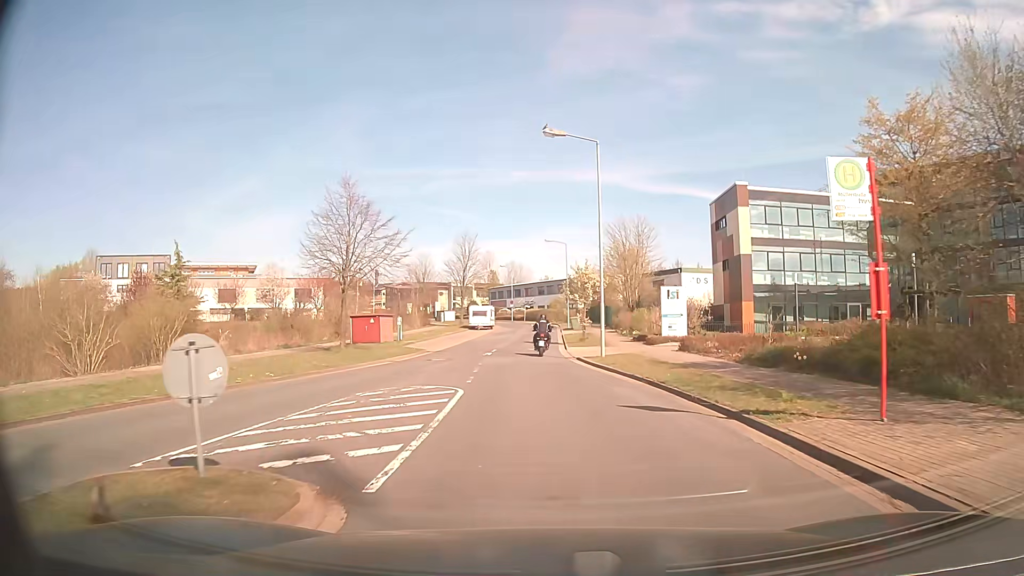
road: residential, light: Day
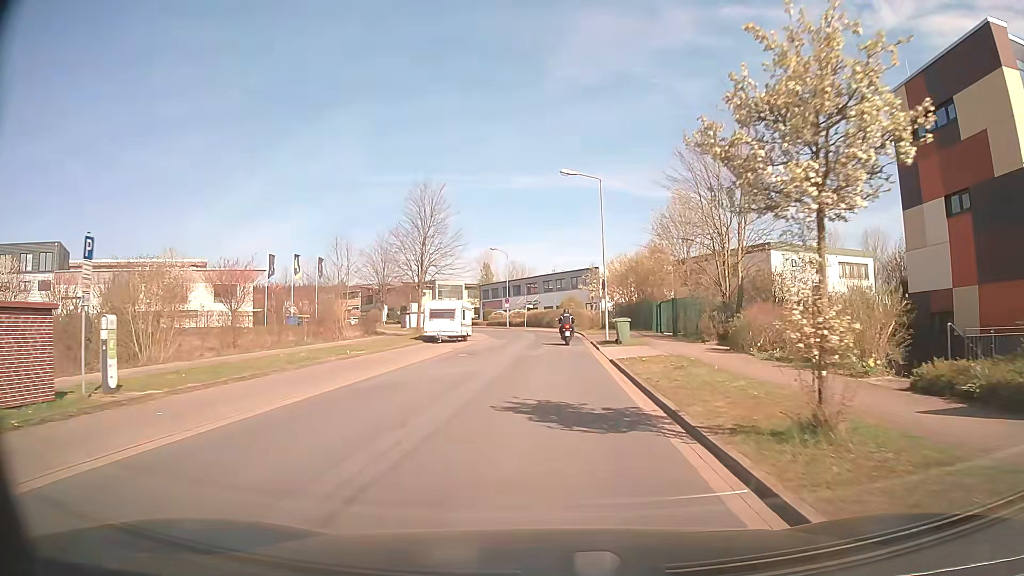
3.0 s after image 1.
(-0.6, +30.1) m; -1°
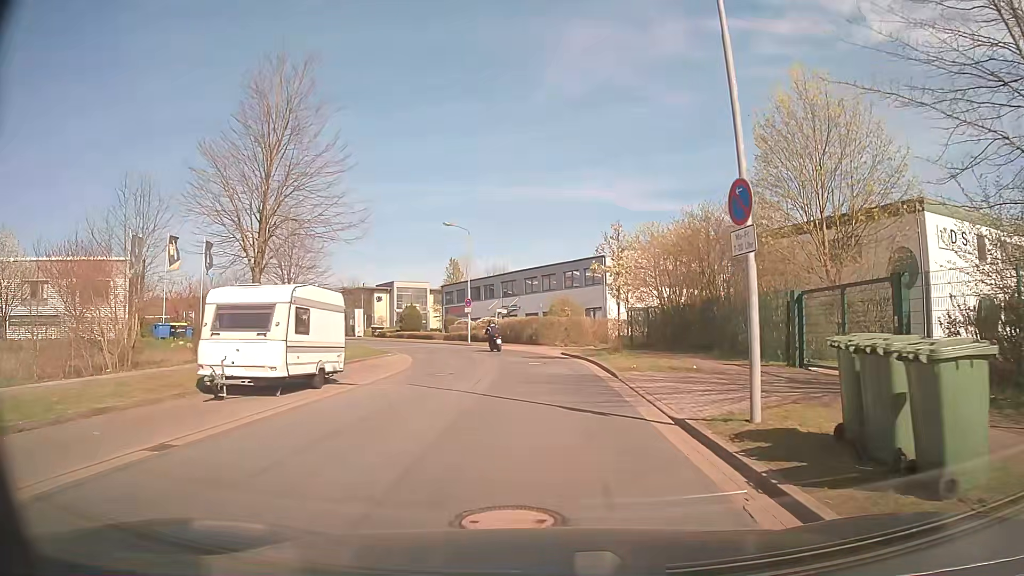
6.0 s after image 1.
(+0.5, +23.8) m; +2°
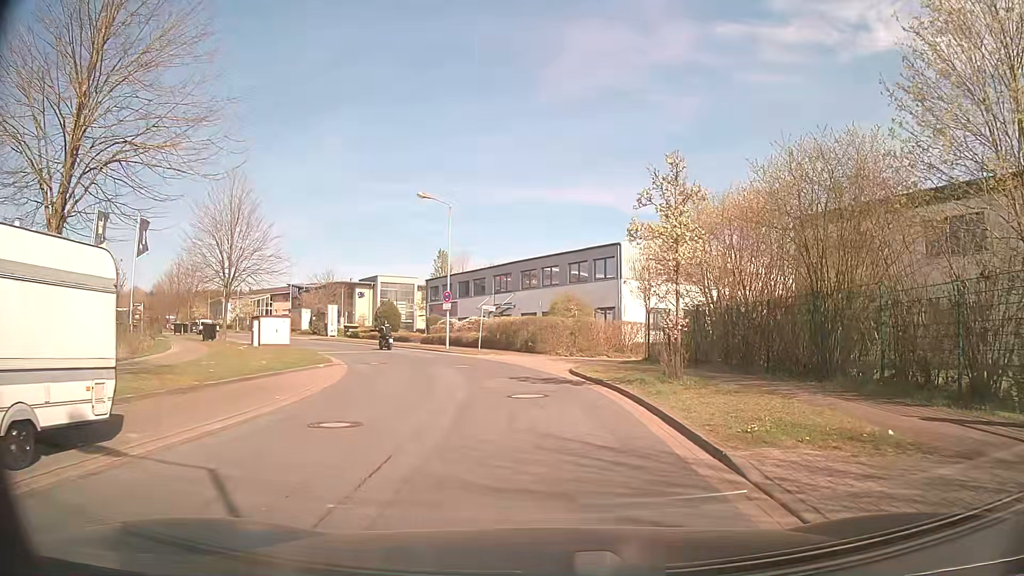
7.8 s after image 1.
(-0.1, +10.1) m; 0°
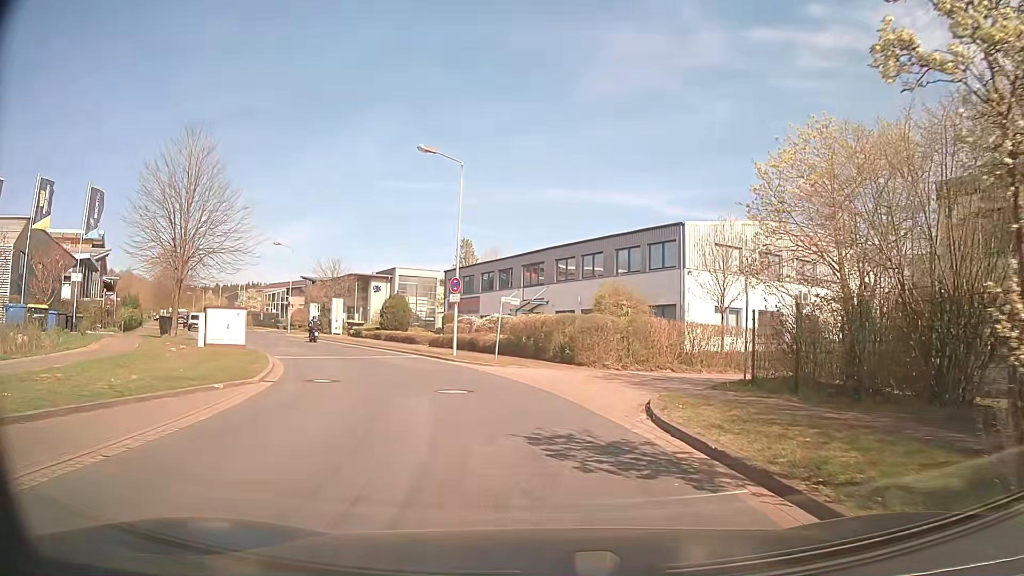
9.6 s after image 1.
(-0.2, +9.7) m; -2°
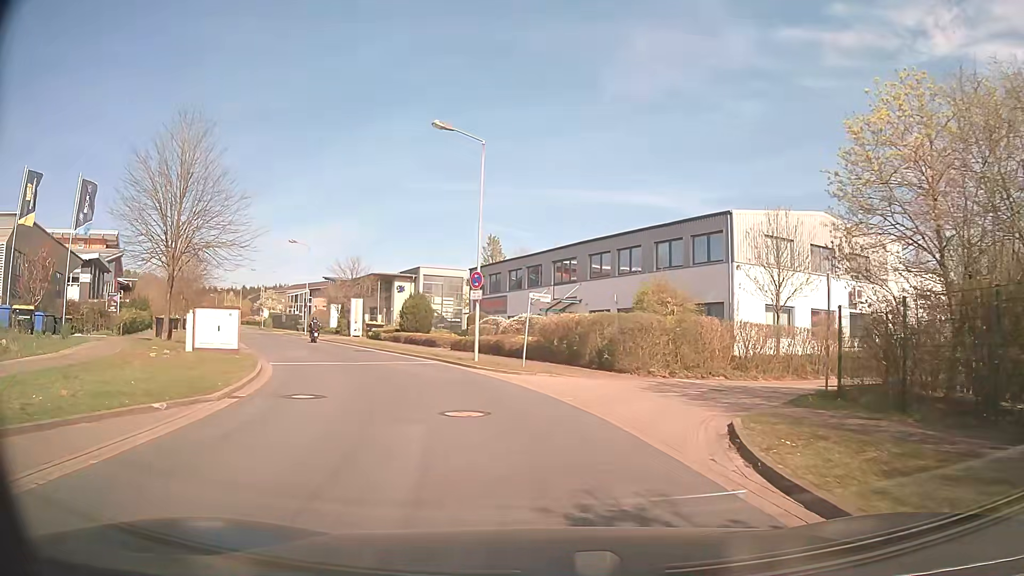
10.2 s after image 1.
(-0.1, +3.5) m; -3°
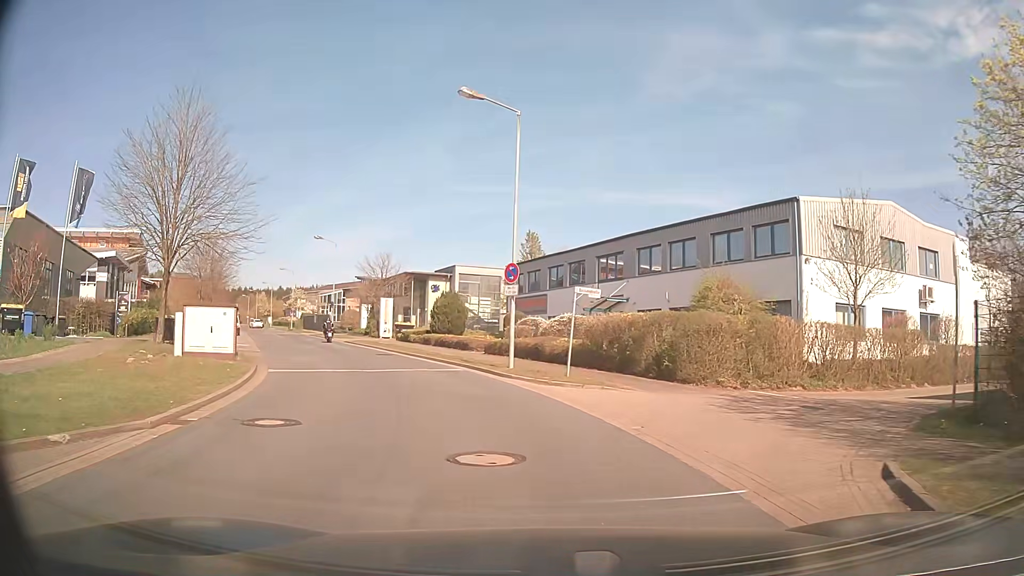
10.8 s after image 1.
(-0.1, +3.6) m; -4°
